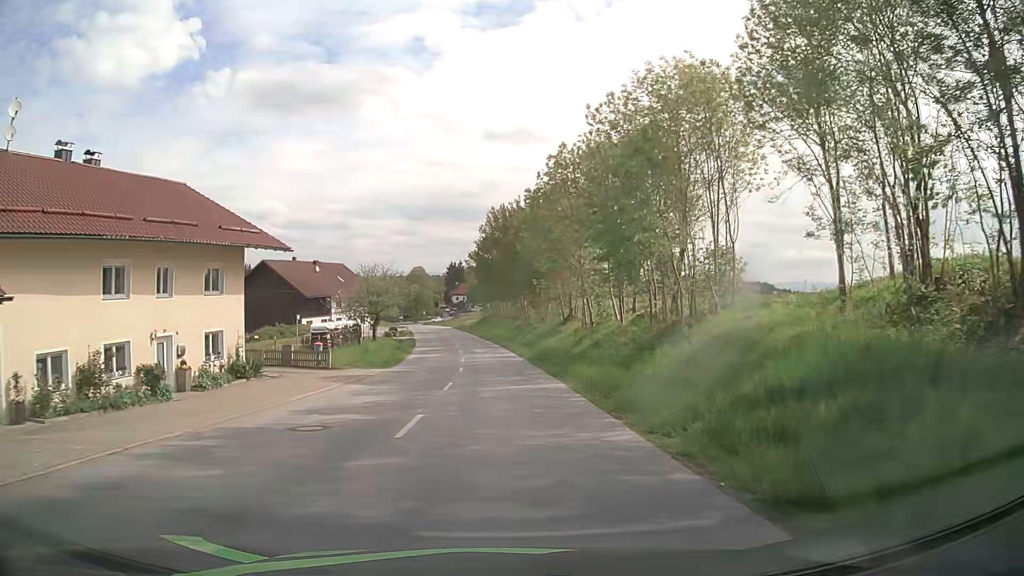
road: tertiary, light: Day
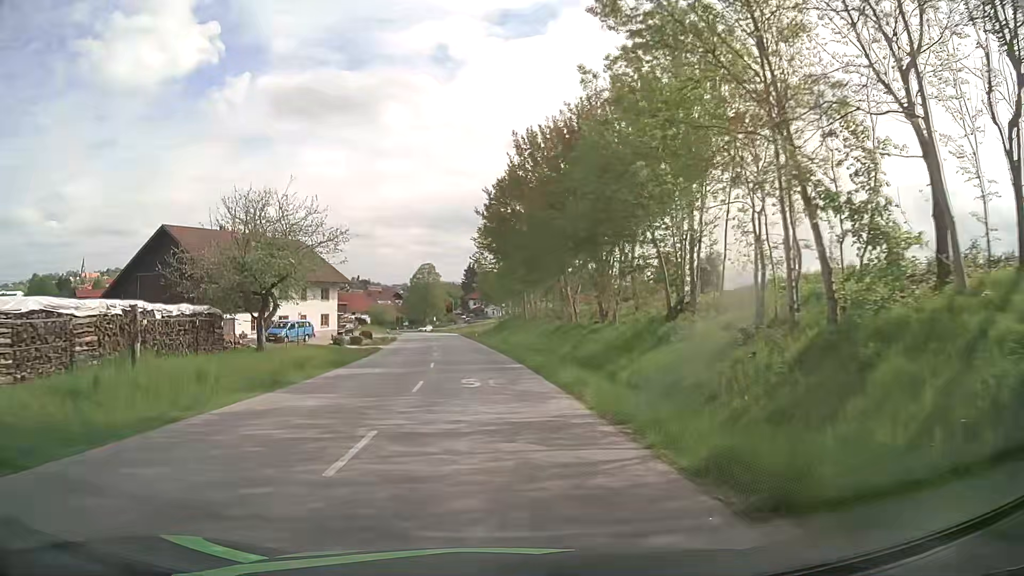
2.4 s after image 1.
(-0.2, +30.7) m; -2°
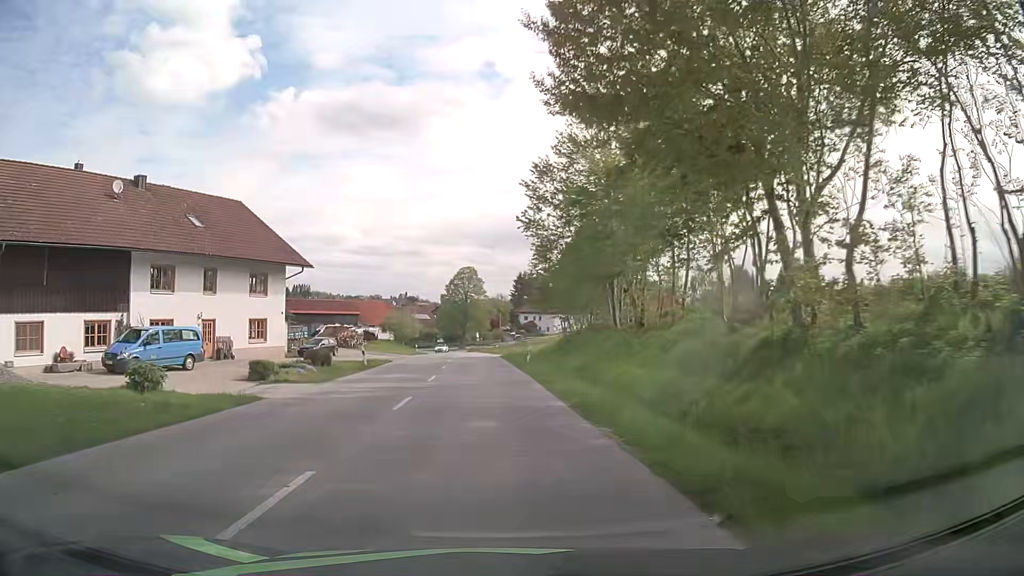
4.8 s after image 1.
(-1.1, +30.1) m; -4°
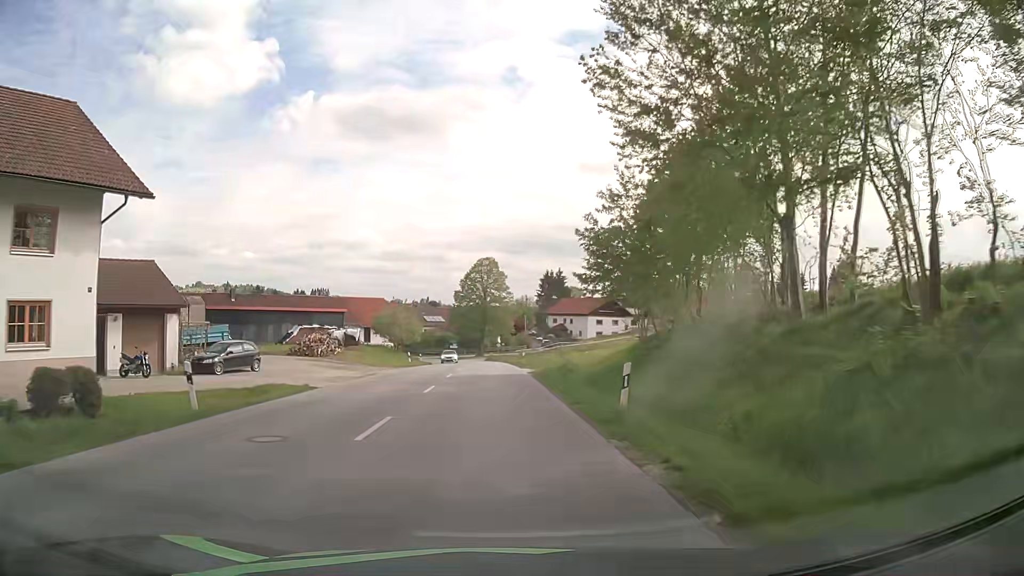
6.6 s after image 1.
(-0.4, +21.9) m; -2°
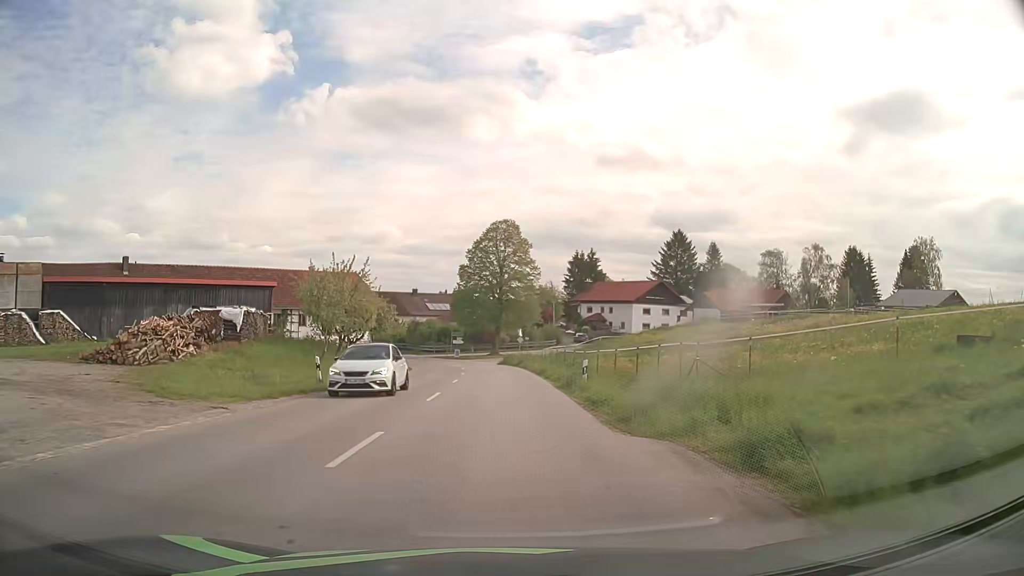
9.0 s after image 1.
(-0.4, +29.6) m; -2°
